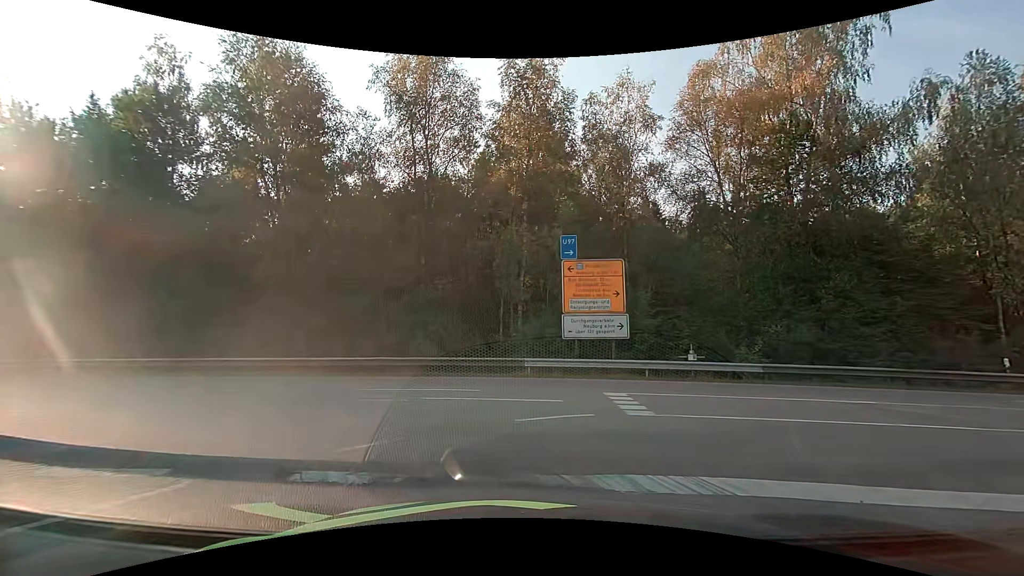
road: motorway_link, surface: asphalt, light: Day
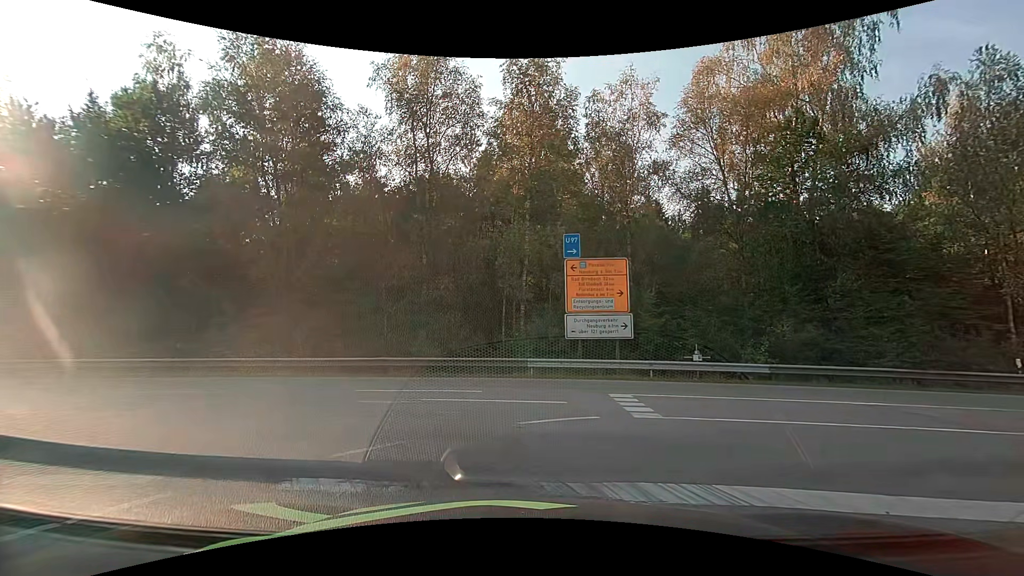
(0.0, +0.3) m; 0°
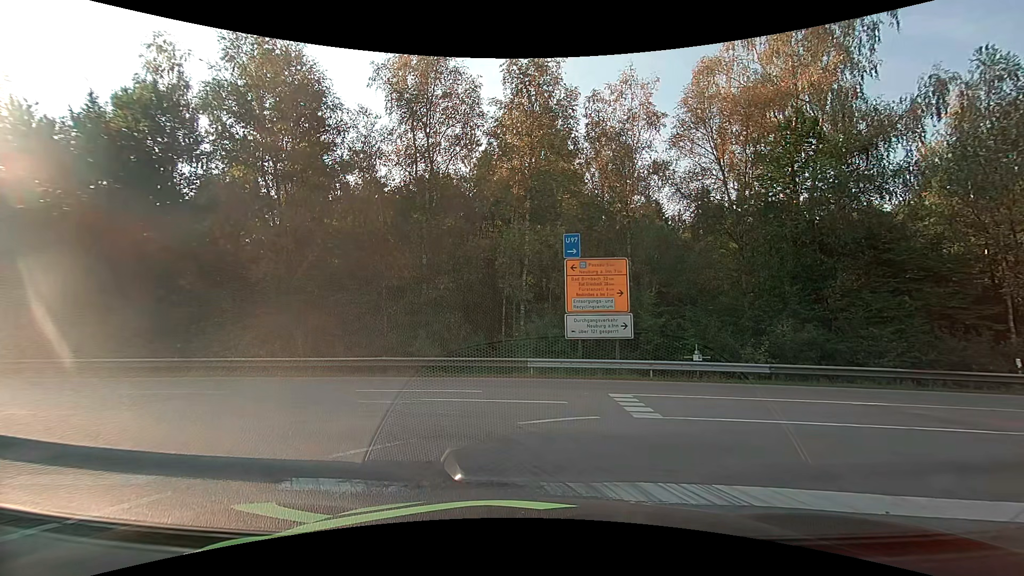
(0.0, 0.0) m; 0°
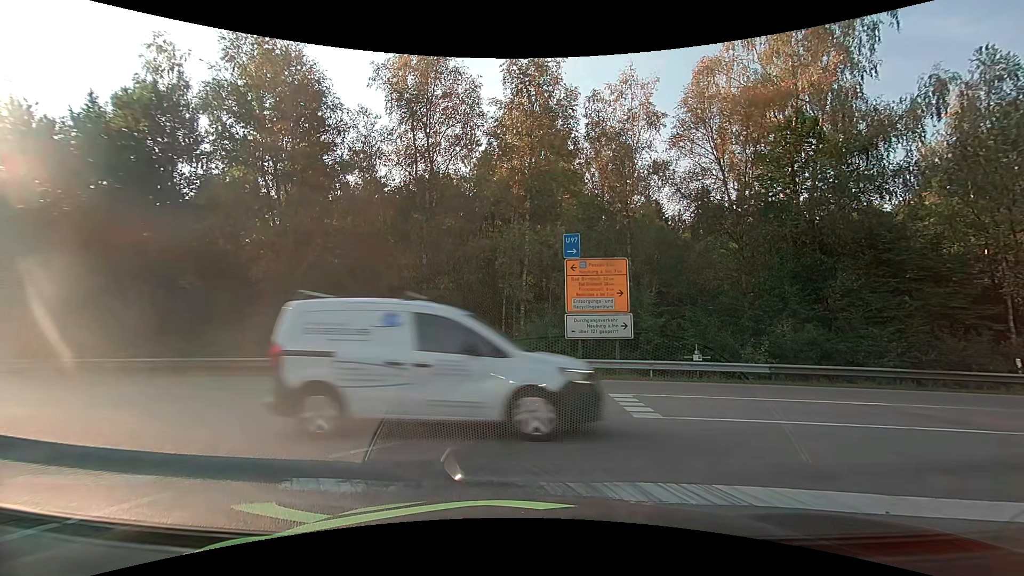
(0.0, 0.0) m; 0°
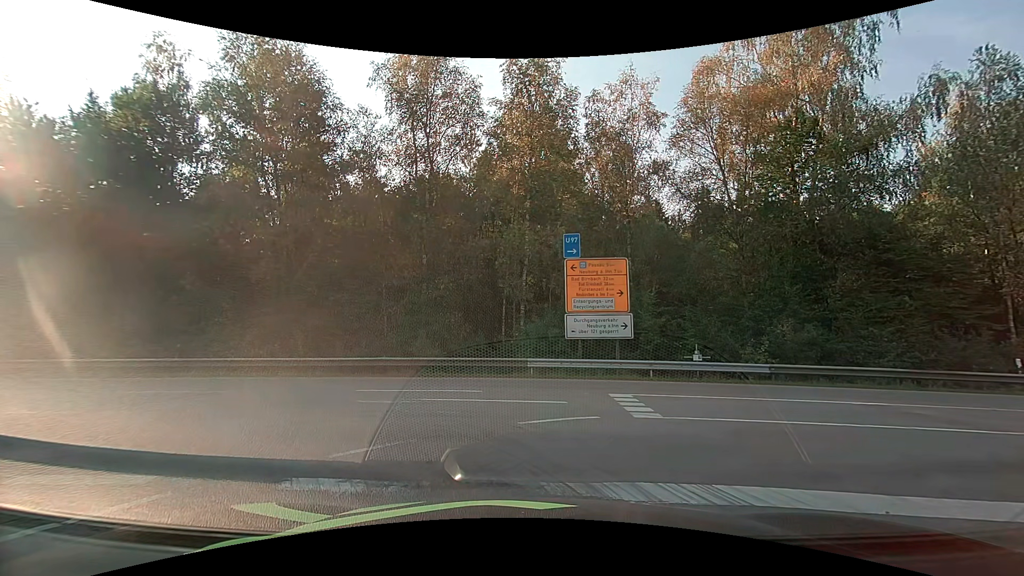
(0.0, 0.0) m; 0°
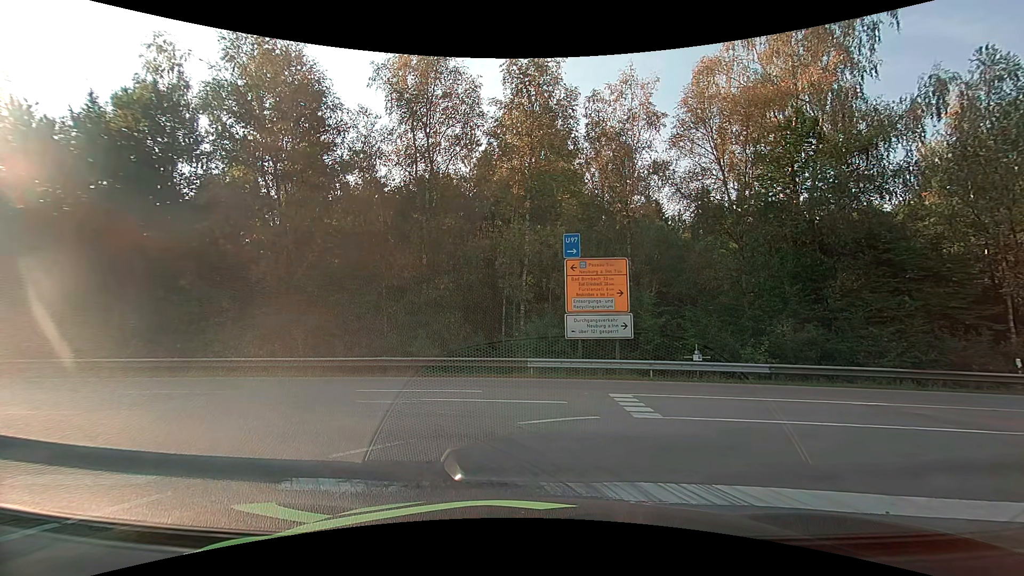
(0.0, 0.0) m; 0°
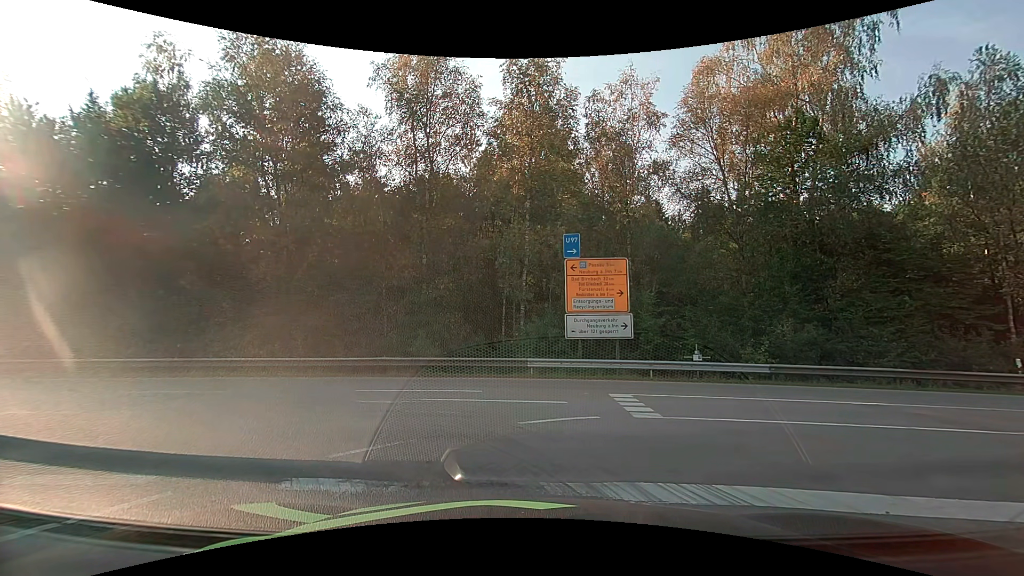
(0.0, 0.0) m; 0°
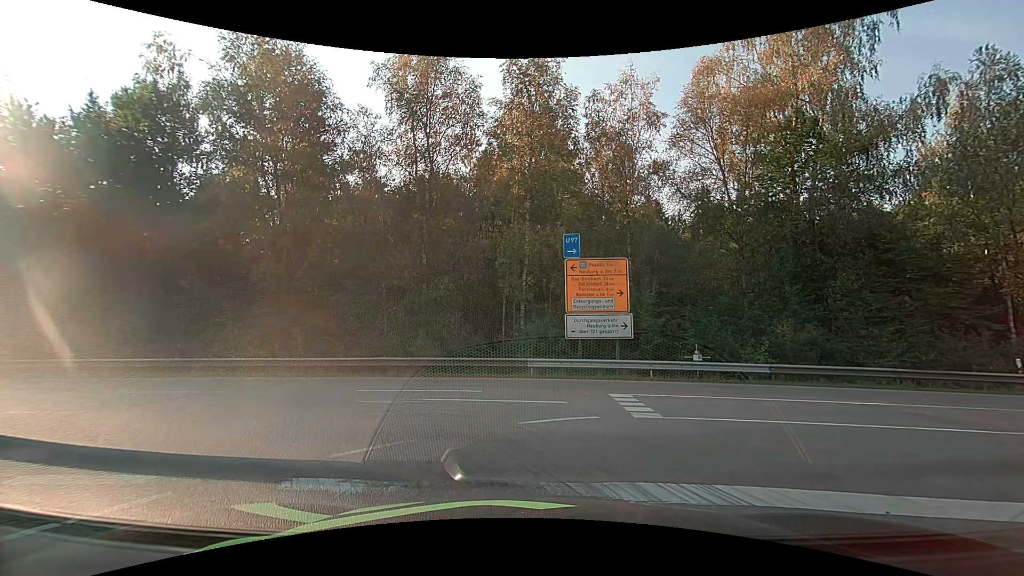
(0.0, 0.0) m; 0°
